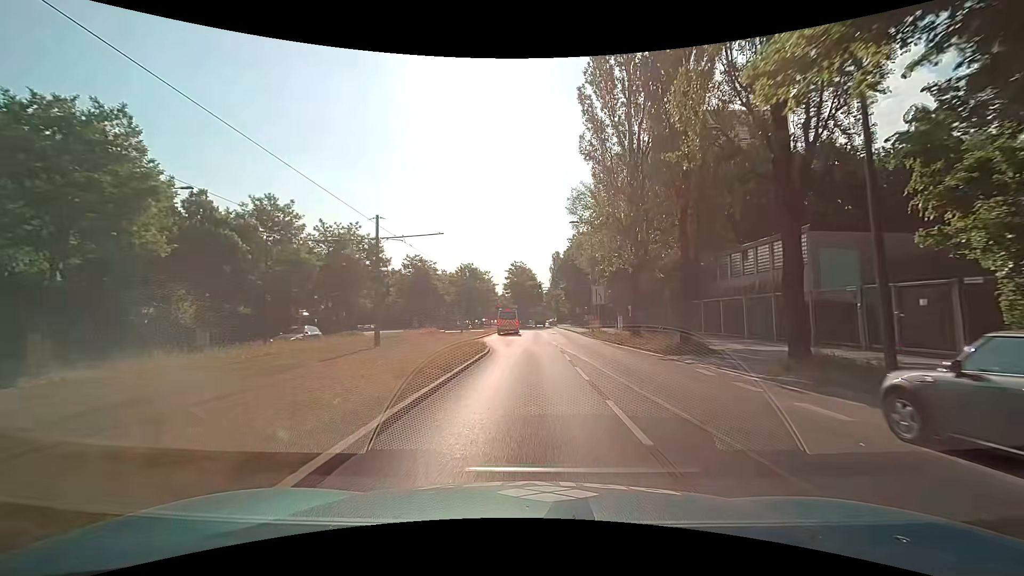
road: secondary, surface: asphalt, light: Day
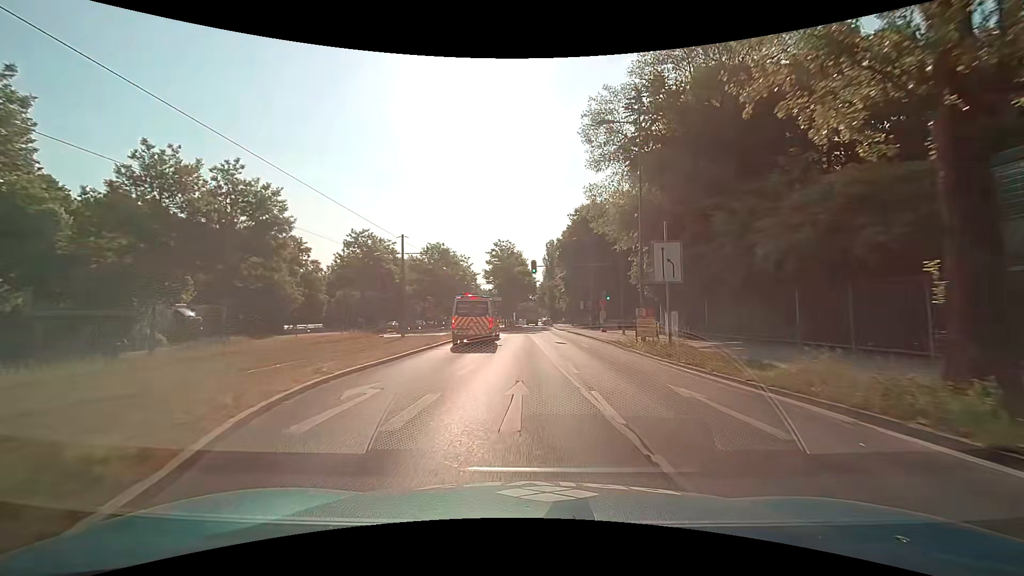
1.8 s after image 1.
(+0.4, +23.1) m; +1°
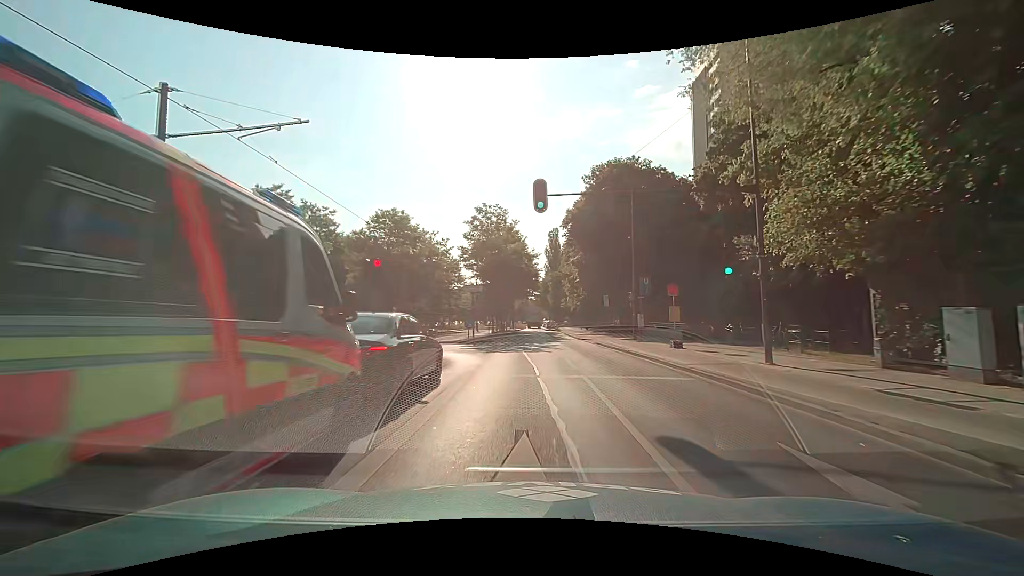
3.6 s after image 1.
(0.0, +22.6) m; 0°
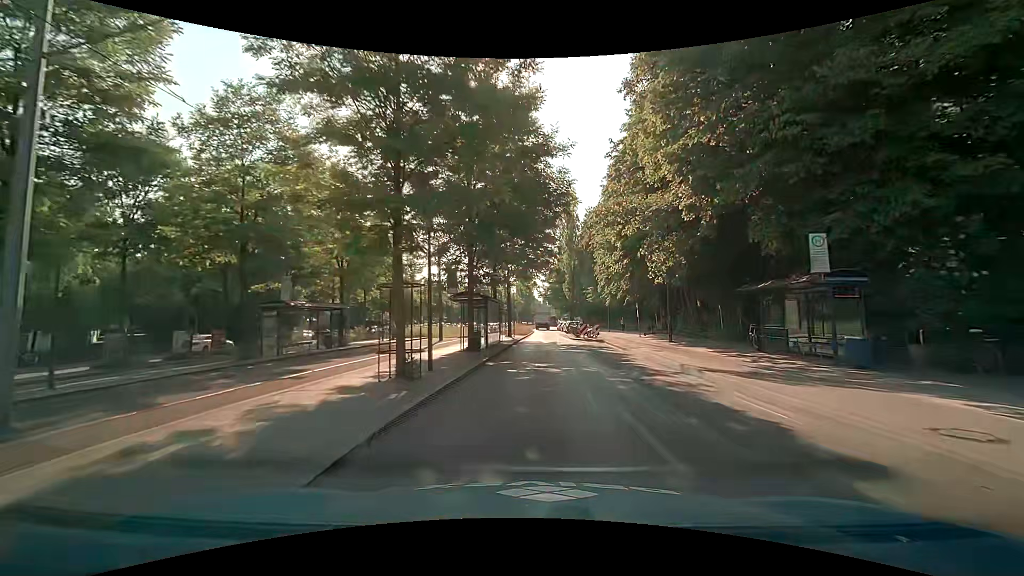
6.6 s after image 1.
(-0.3, +34.6) m; -1°
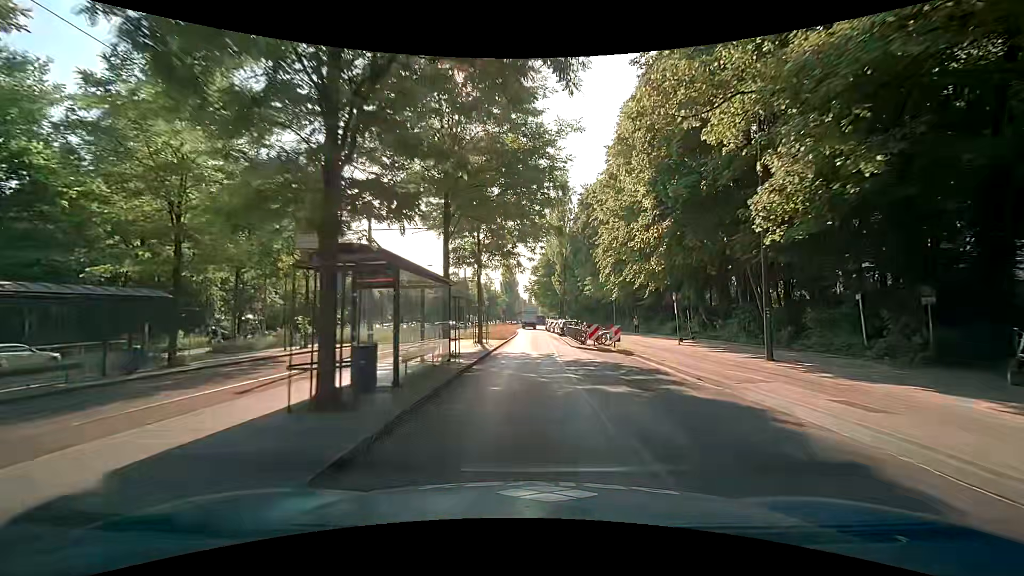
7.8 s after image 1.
(+0.2, +13.6) m; +2°
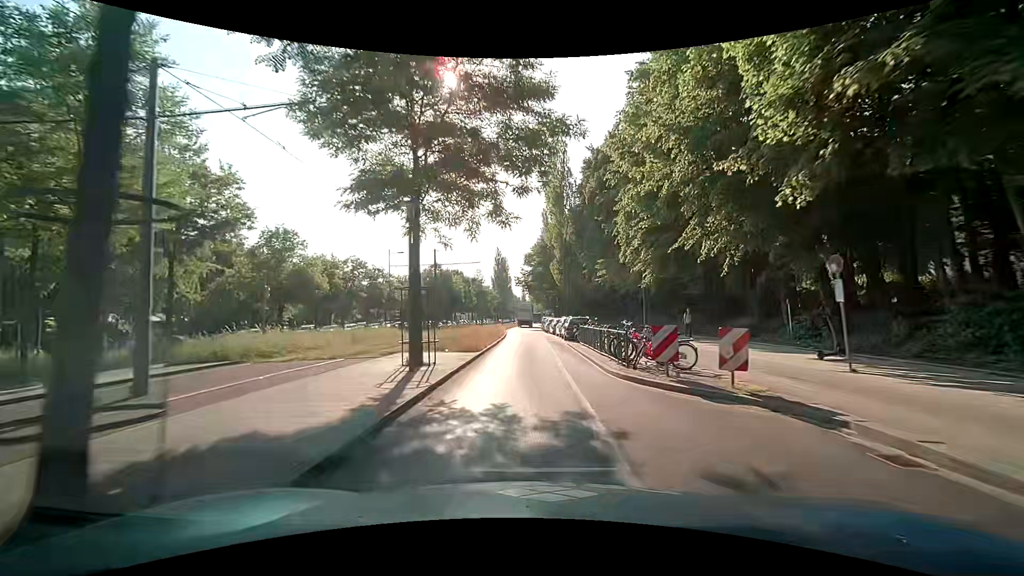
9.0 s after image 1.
(+0.1, +13.9) m; +1°
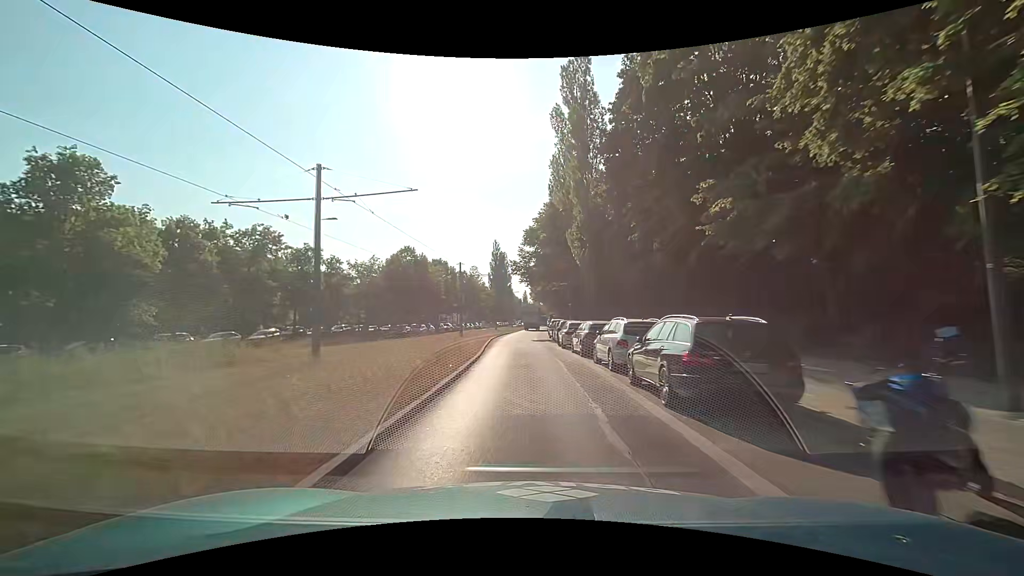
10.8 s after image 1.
(-0.2, +23.0) m; 0°
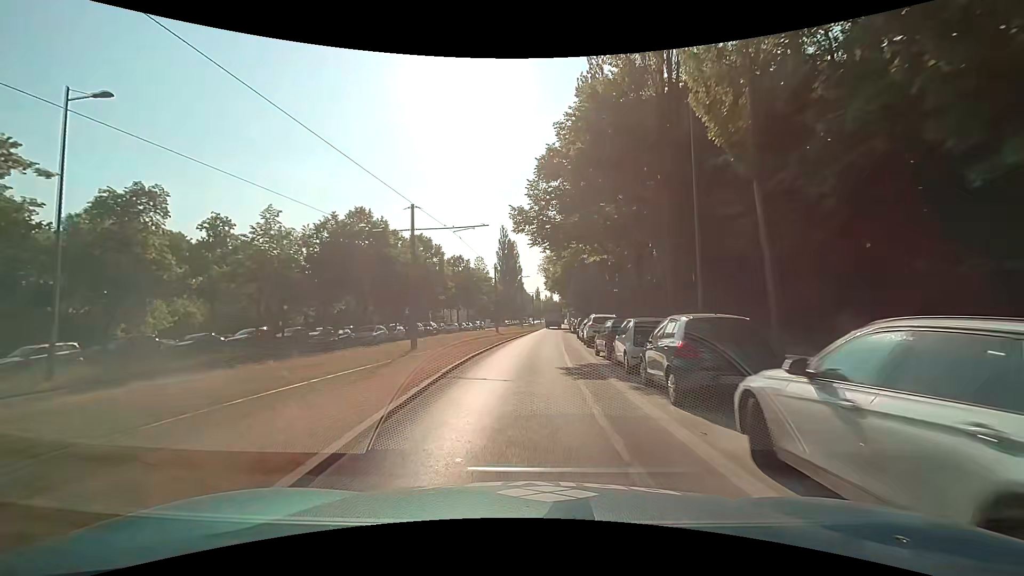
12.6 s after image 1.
(-0.5, +23.7) m; -2°
(0, +10) (0, +20) (+1, +30) (+1, +40) (+2, +50) (+2, +60) (+3, +70) (+4, +80) (+4, +90) (+5, +100) m
